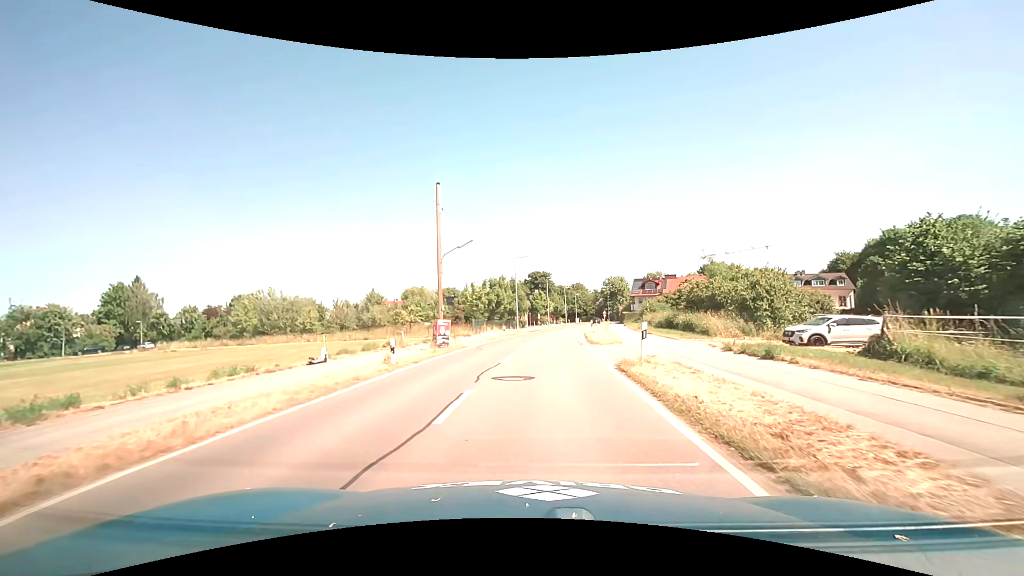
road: tertiary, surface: asphalt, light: Day
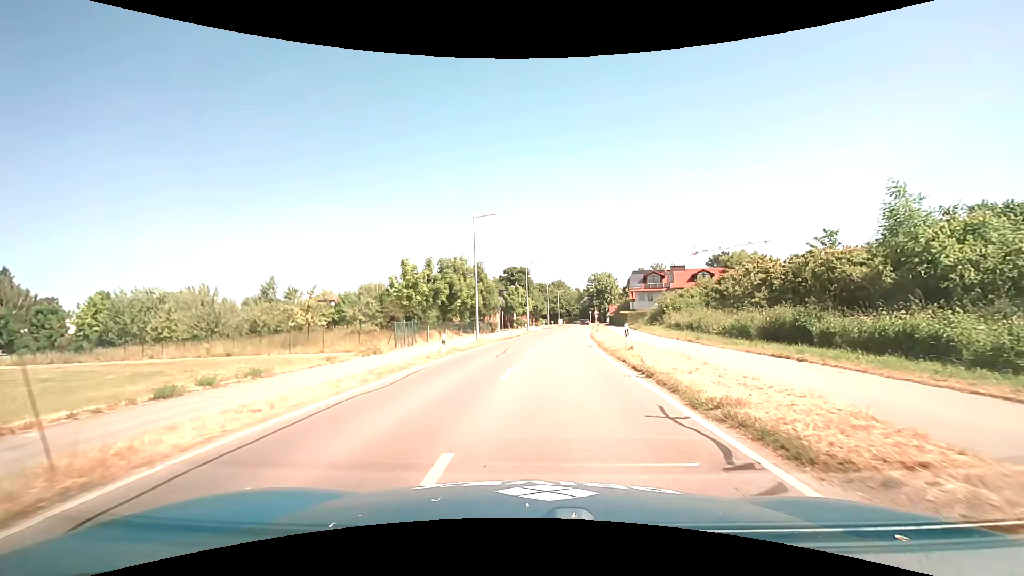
(+0.5, +22.3) m; +3°
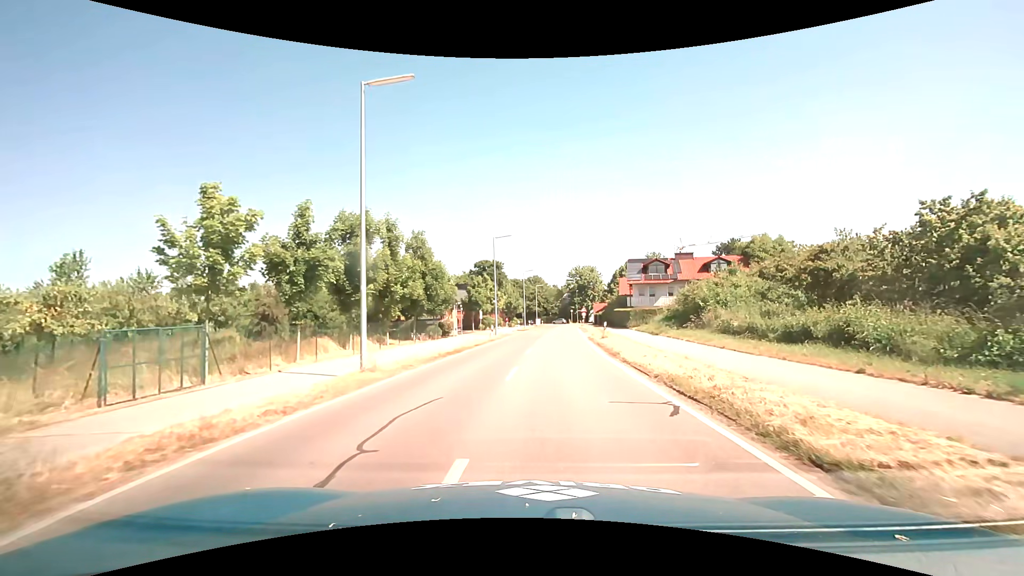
(+0.4, +18.2) m; +3°
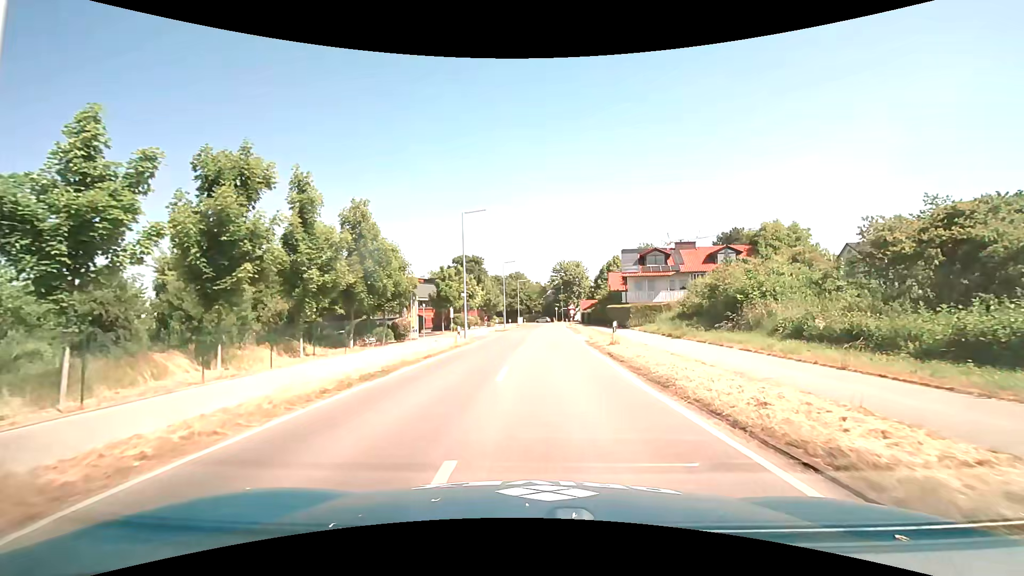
(+0.1, +9.2) m; +2°
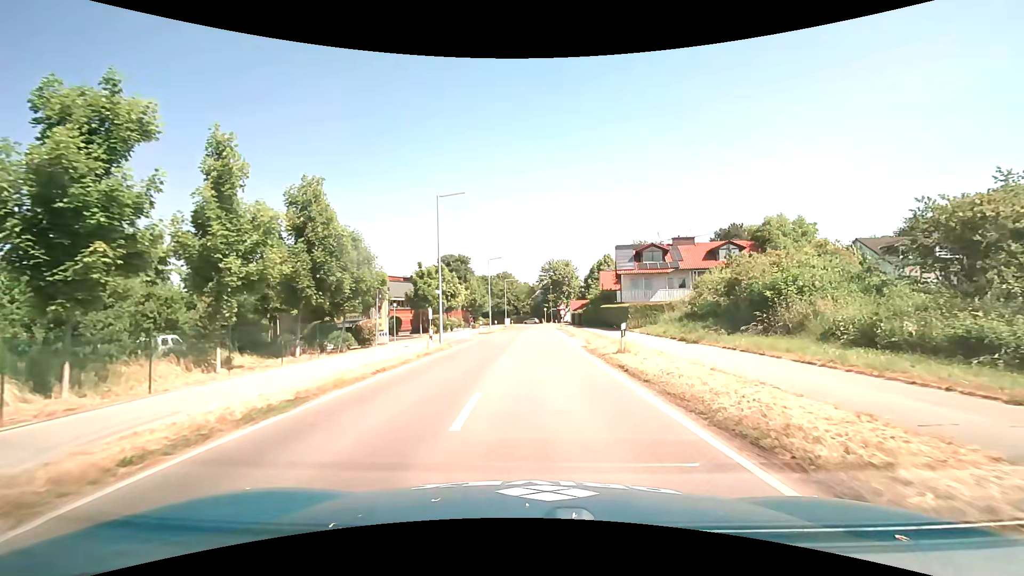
(0.0, +4.7) m; +1°
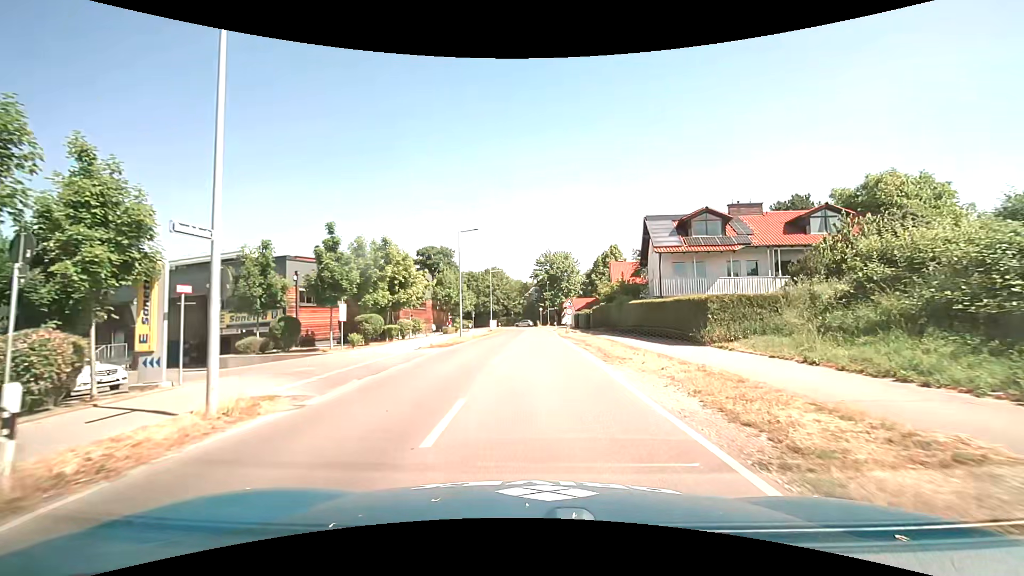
(+0.1, +18.9) m; +1°
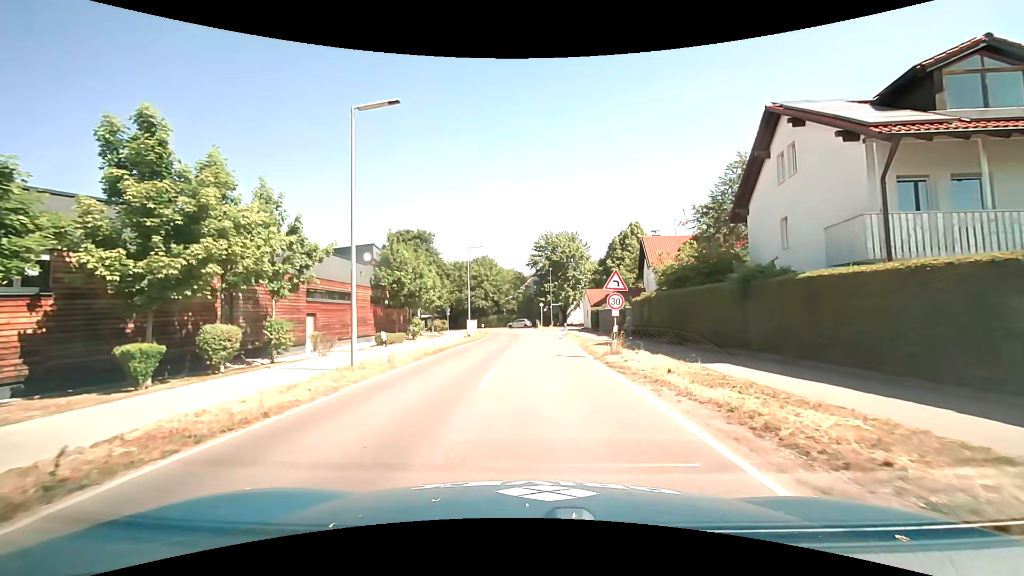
(0.0, +22.4) m; 0°
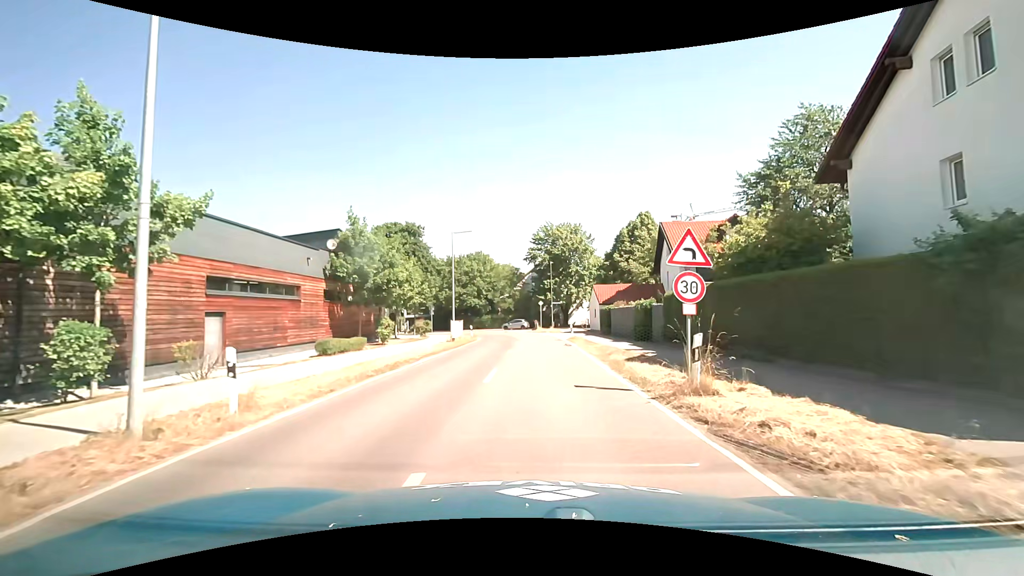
(0.0, +8.2) m; 0°
(0, +10) (0, +20) (+1, +30) (+1, +40) (0, +50) (-3, +60) (-8, +68) (-16, +74) (-25, +78) (-35, +82) m
